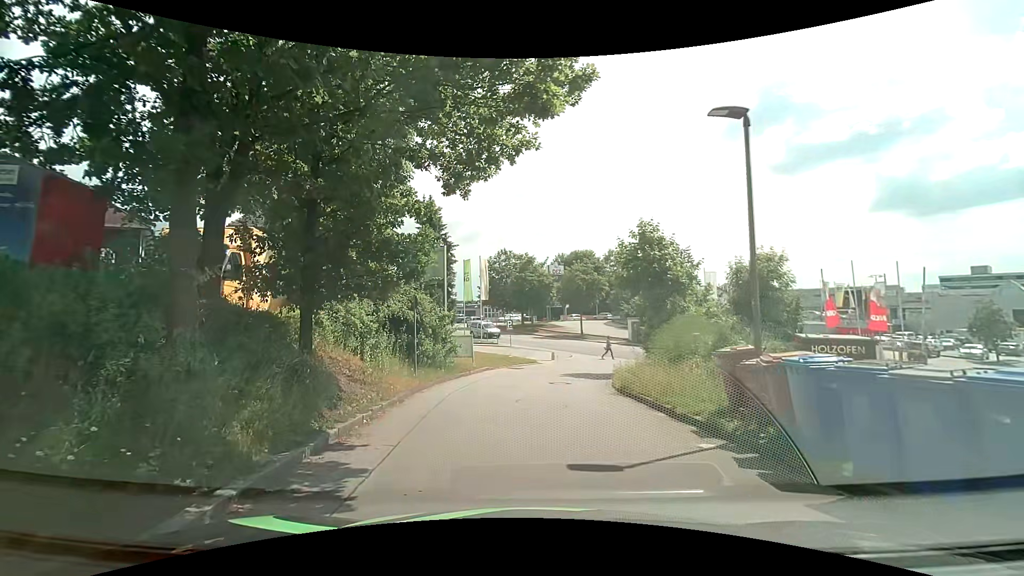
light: Day
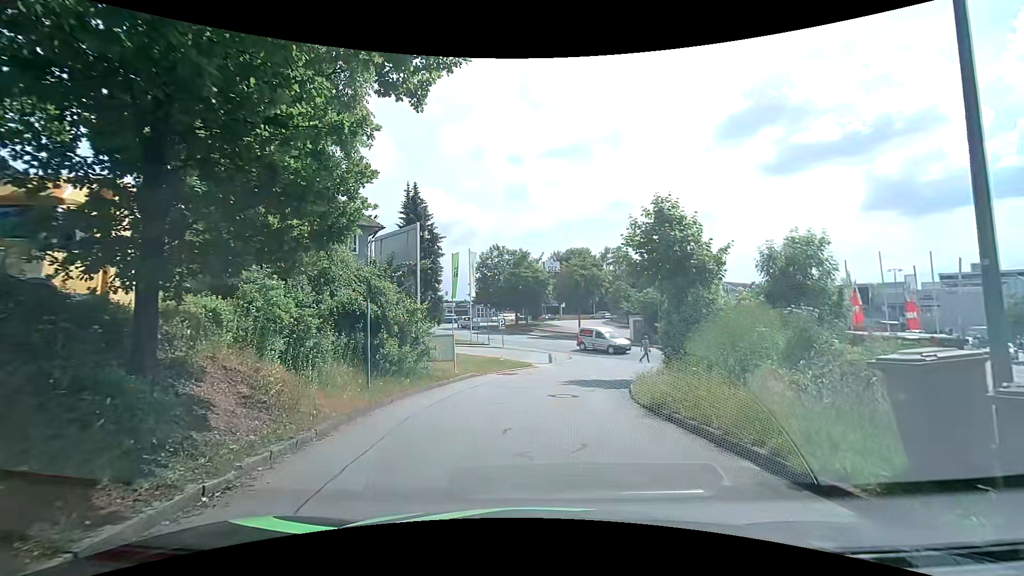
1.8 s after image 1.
(0.0, +4.1) m; +2°
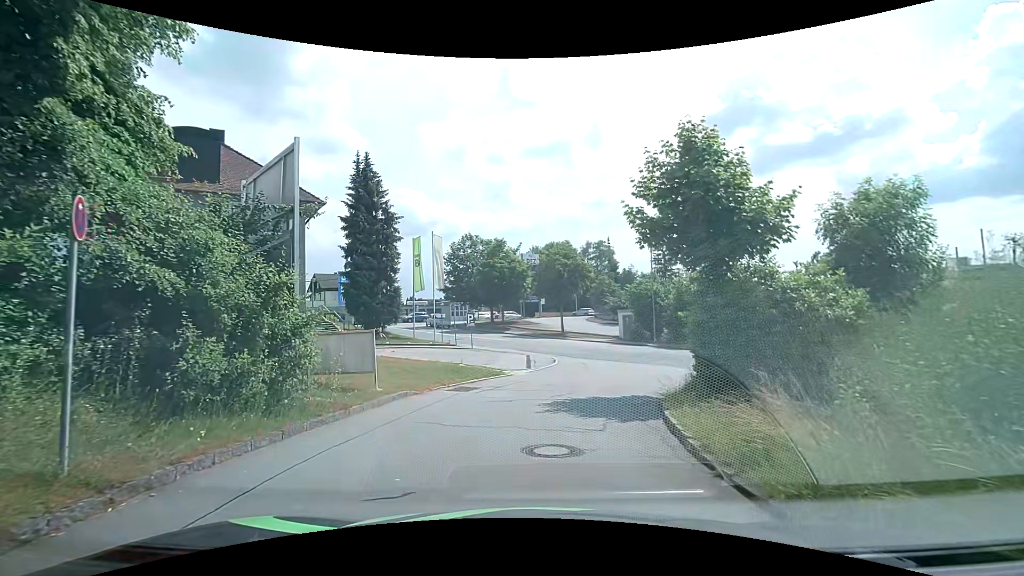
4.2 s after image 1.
(+0.2, +6.8) m; +2°
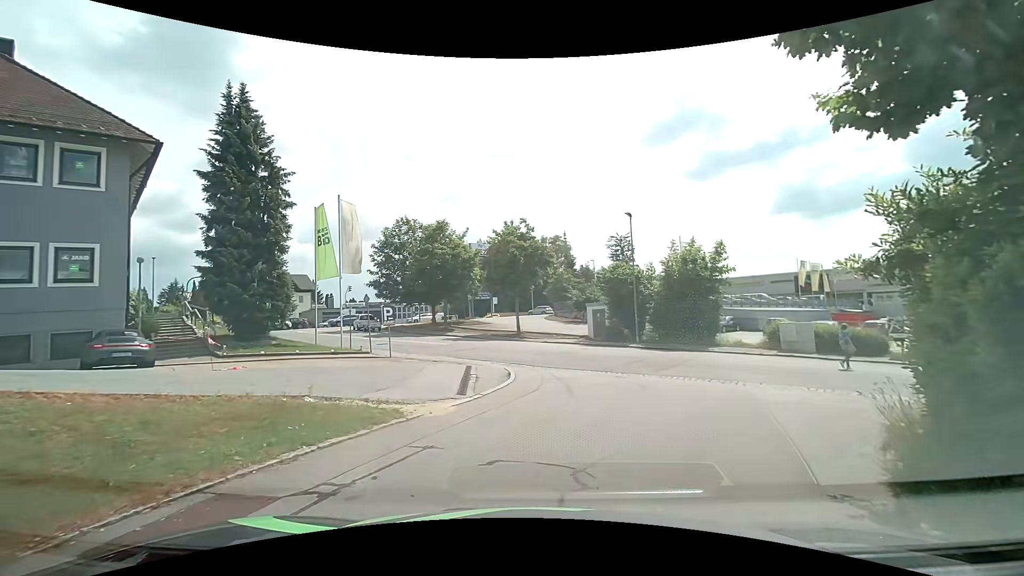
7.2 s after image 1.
(+0.3, +9.7) m; +6°
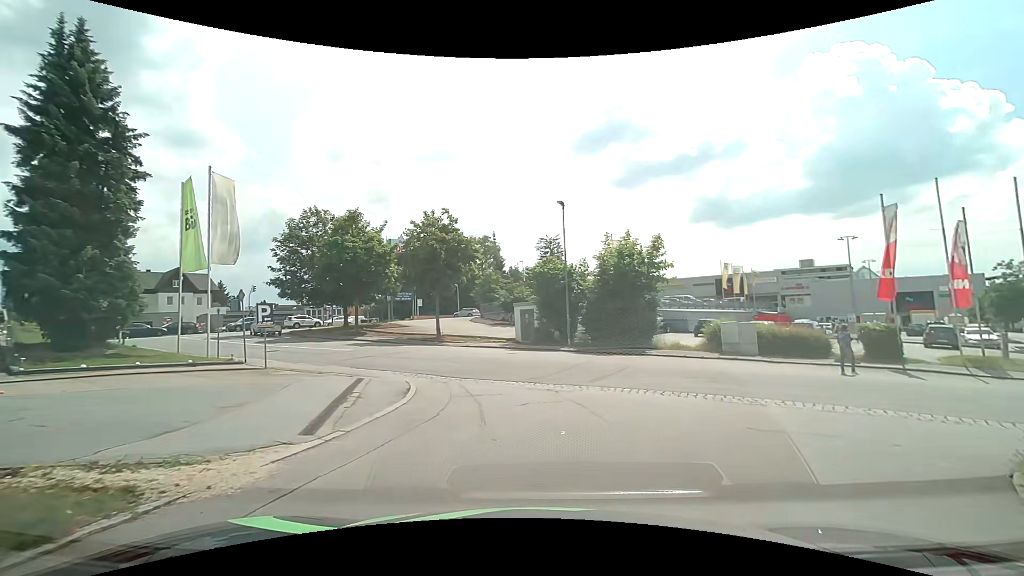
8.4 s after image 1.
(+0.2, +3.8) m; +8°
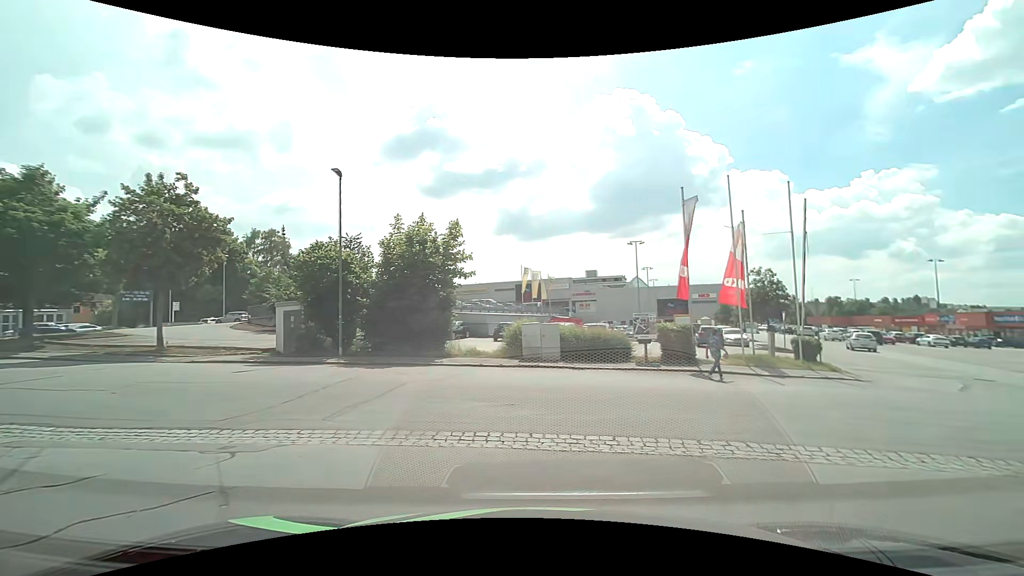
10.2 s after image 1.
(+0.9, +5.3) m; +22°
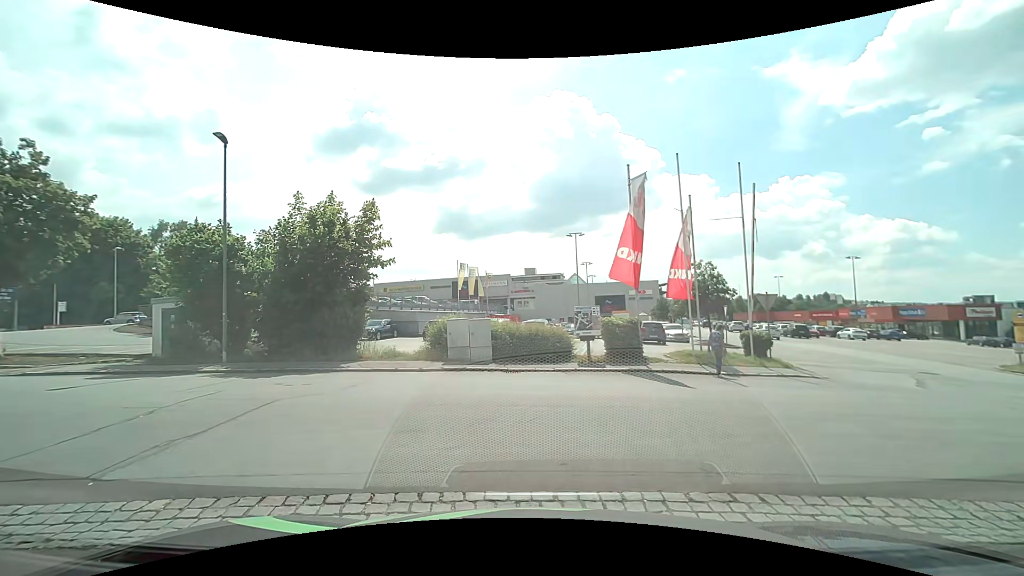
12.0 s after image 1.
(+0.2, +2.7) m; +6°
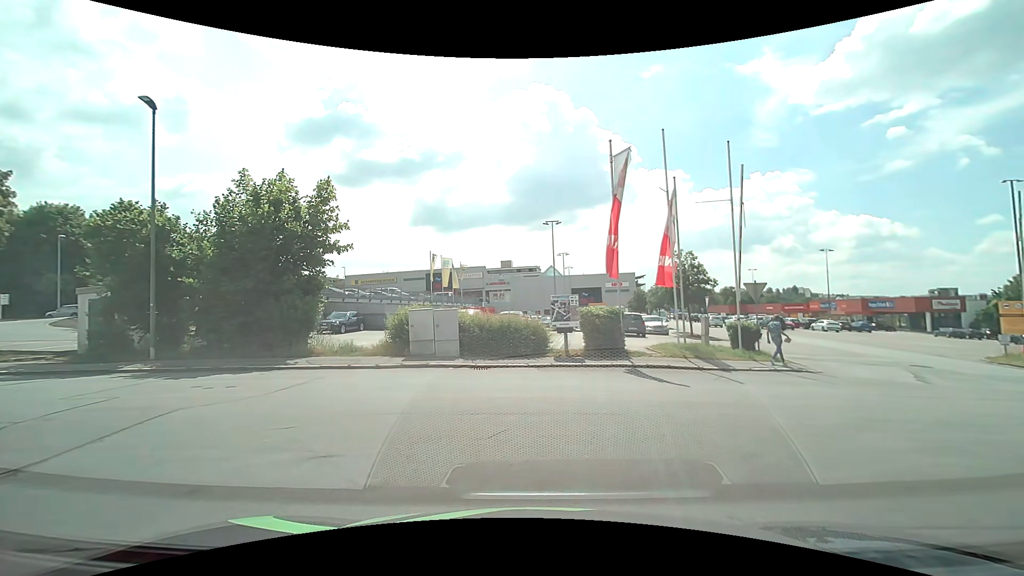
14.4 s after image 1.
(0.0, +1.7) m; 0°
